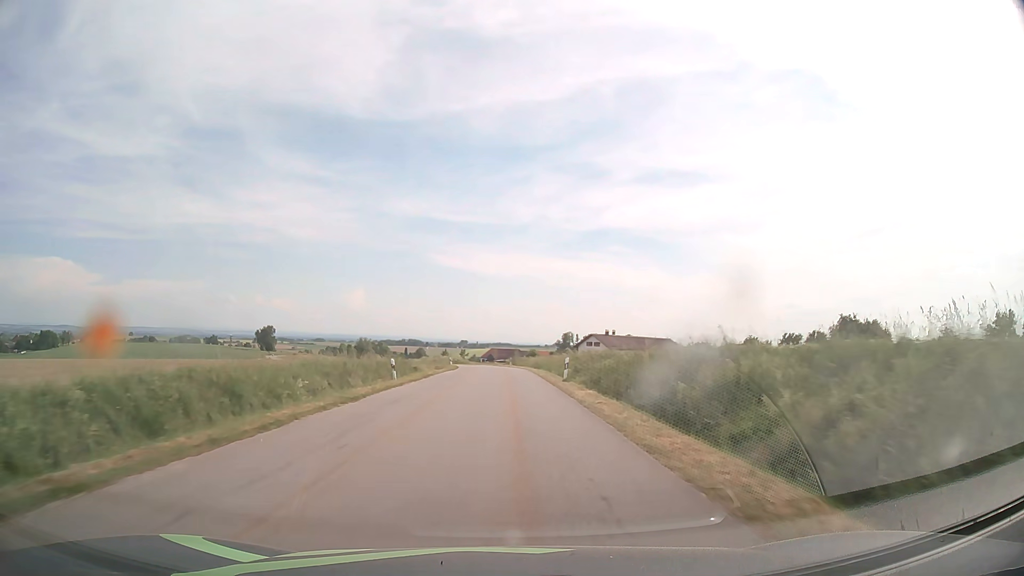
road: tertiary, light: Day
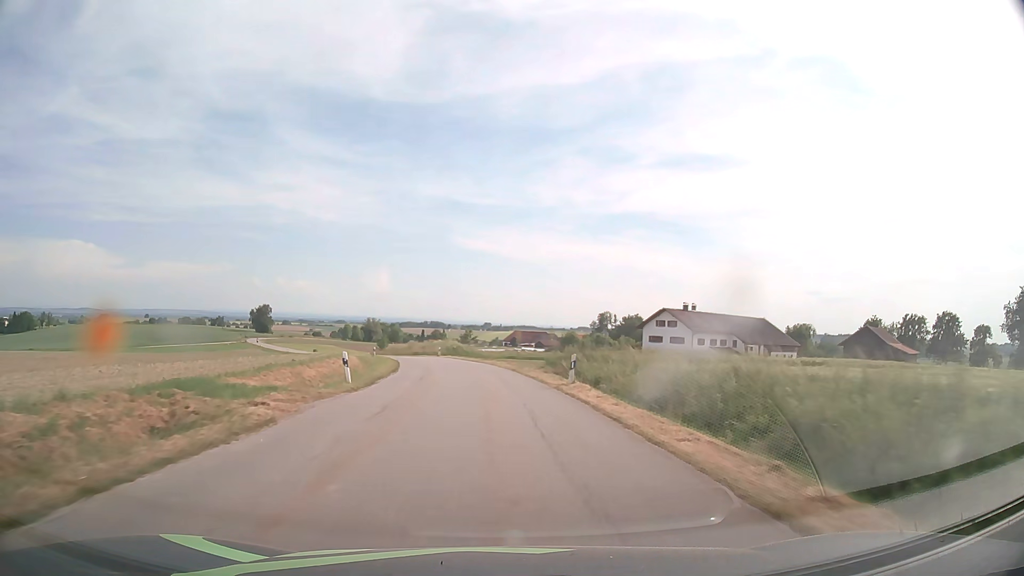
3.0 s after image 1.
(-0.5, +56.4) m; -2°
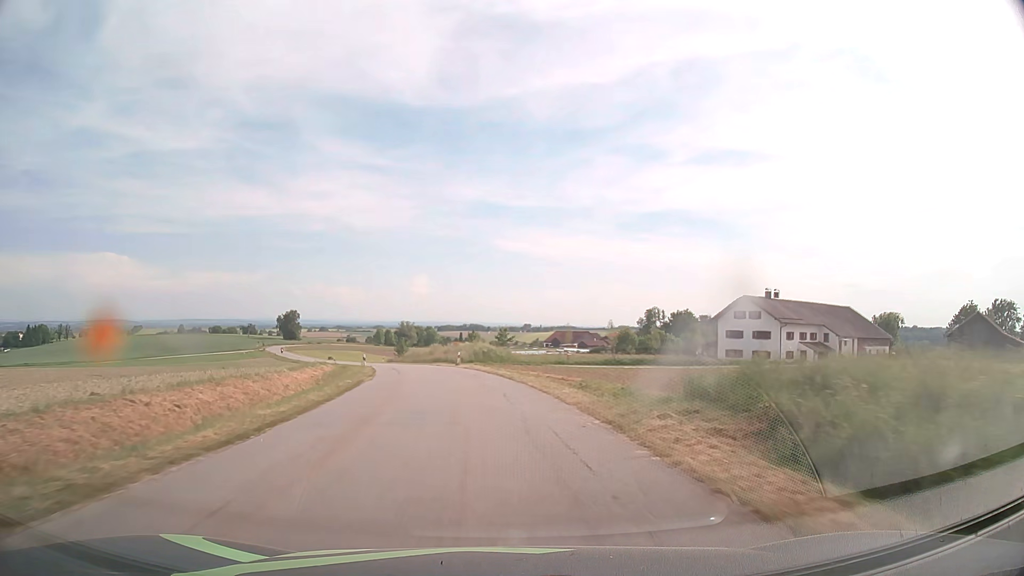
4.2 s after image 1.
(-0.5, +21.6) m; -3°
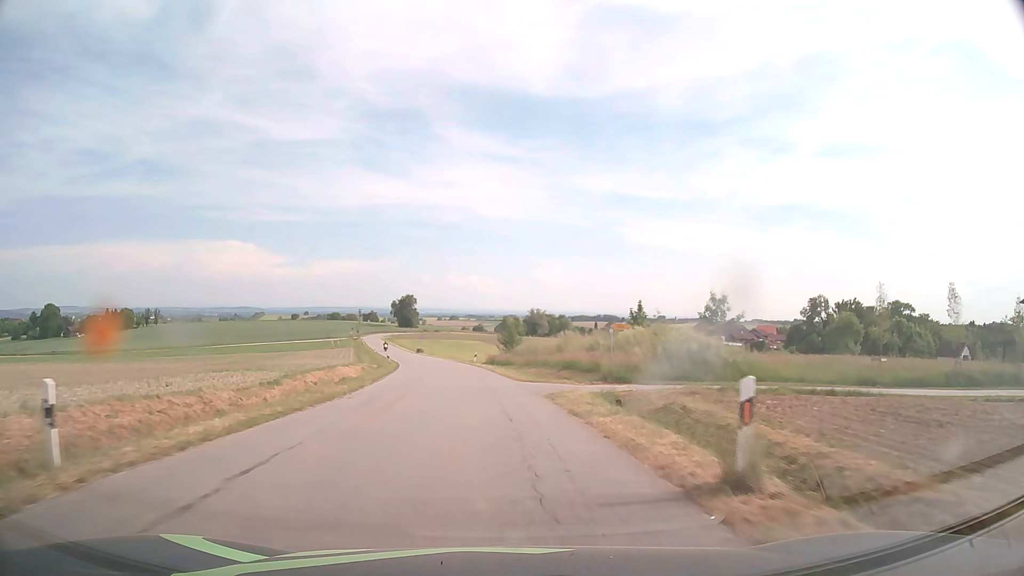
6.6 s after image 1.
(-4.1, +42.5) m; -11°
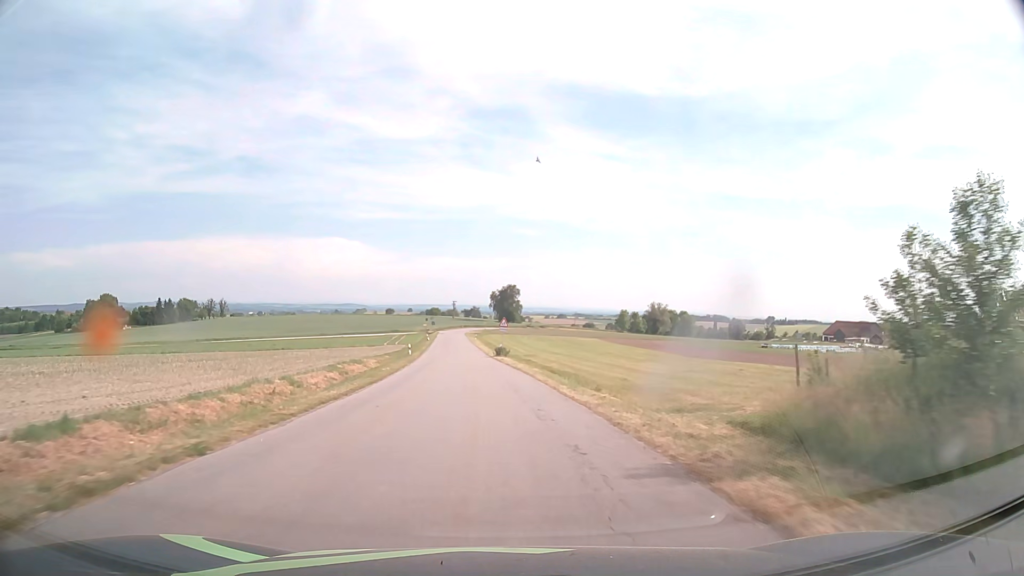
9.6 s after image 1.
(-4.7, +53.4) m; -9°
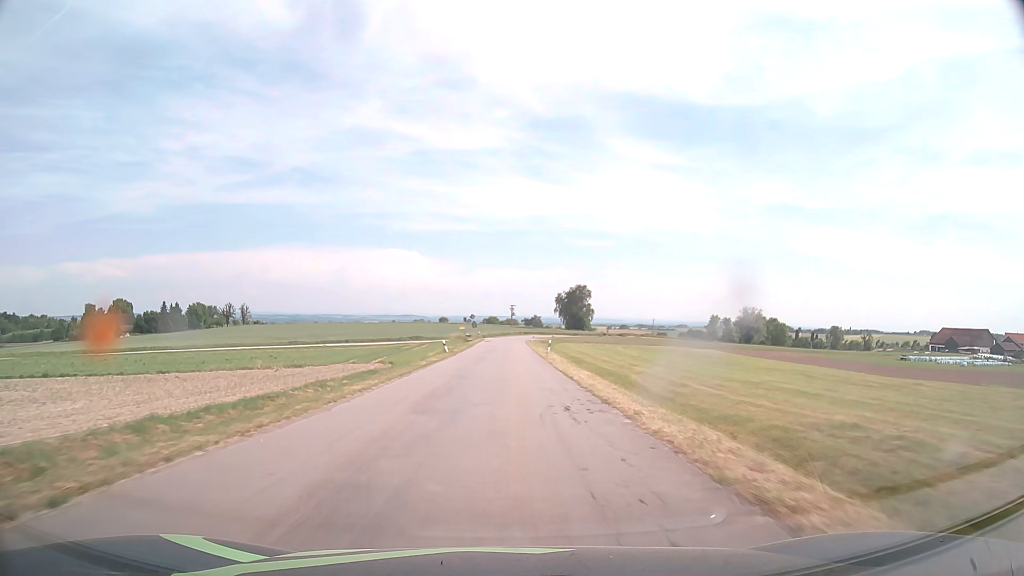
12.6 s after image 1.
(-3.3, +55.3) m; -5°
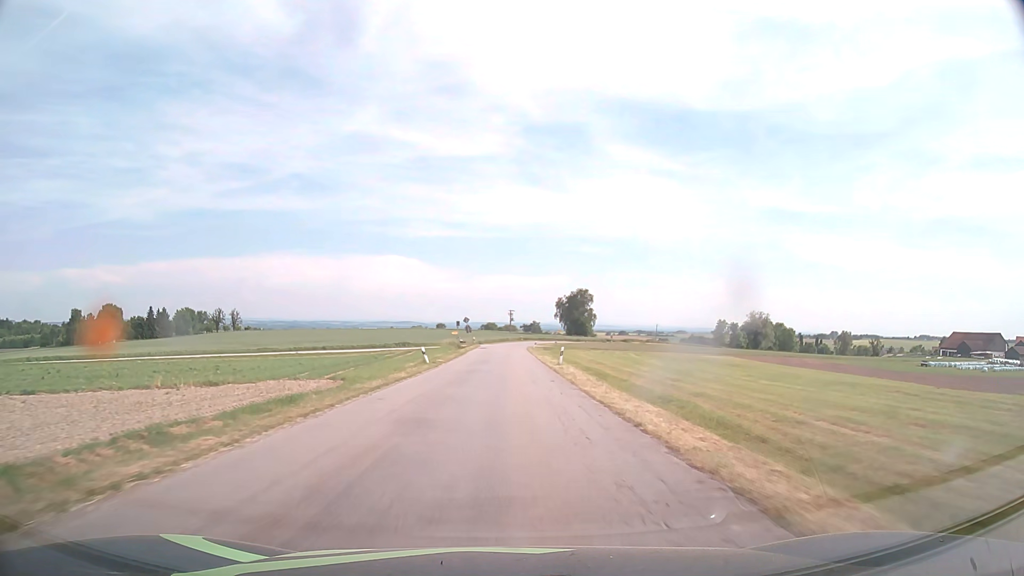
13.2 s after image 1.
(0.0, +11.2) m; 0°
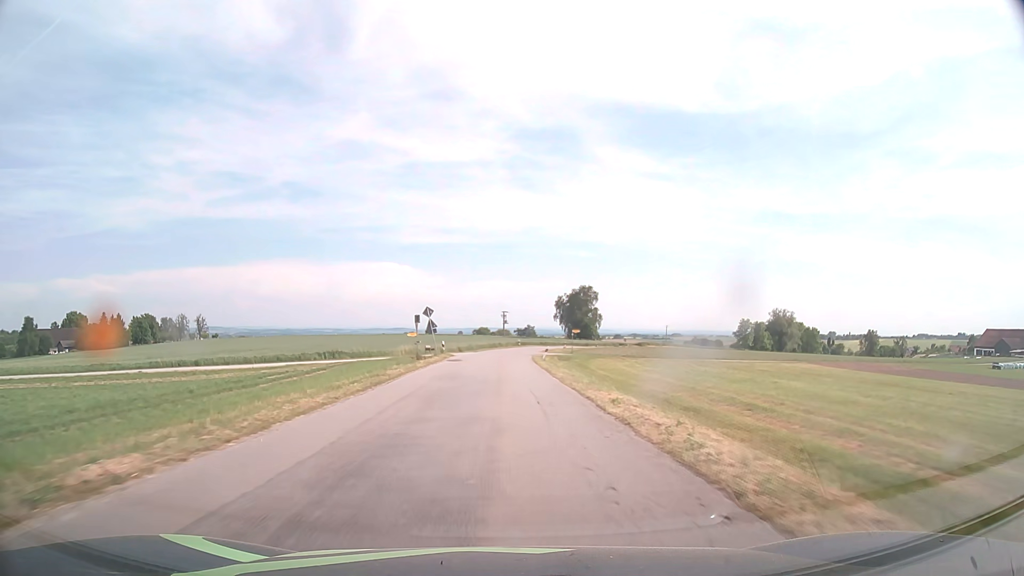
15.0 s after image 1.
(+0.2, +33.5) m; +1°
(0, +10) (0, +20) (0, +30) (0, +40) (0, +50) (0, +60) (+1, +70) (+2, +80) (+4, +90) (+6, +100) m
